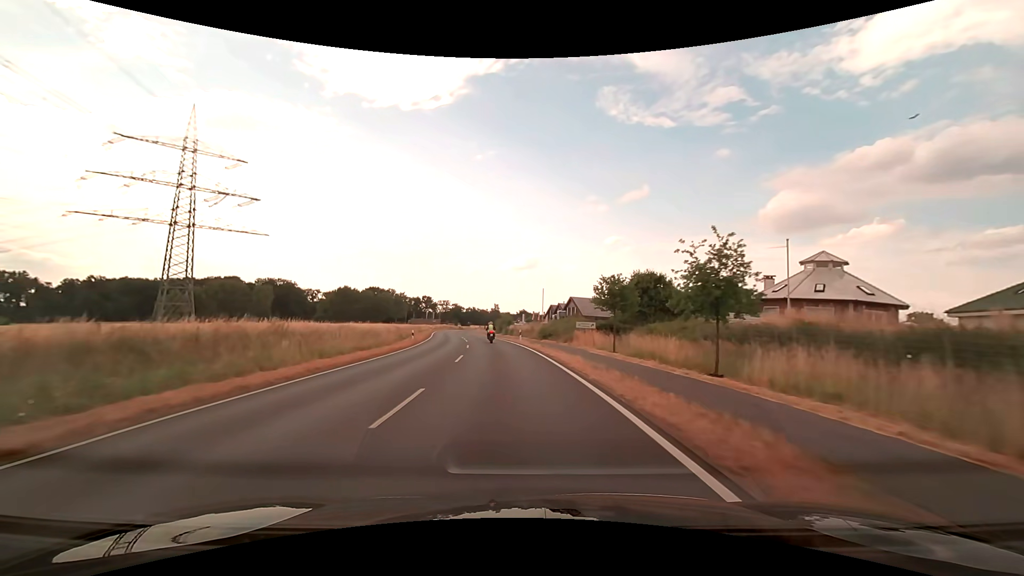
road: secondary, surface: asphalt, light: Day
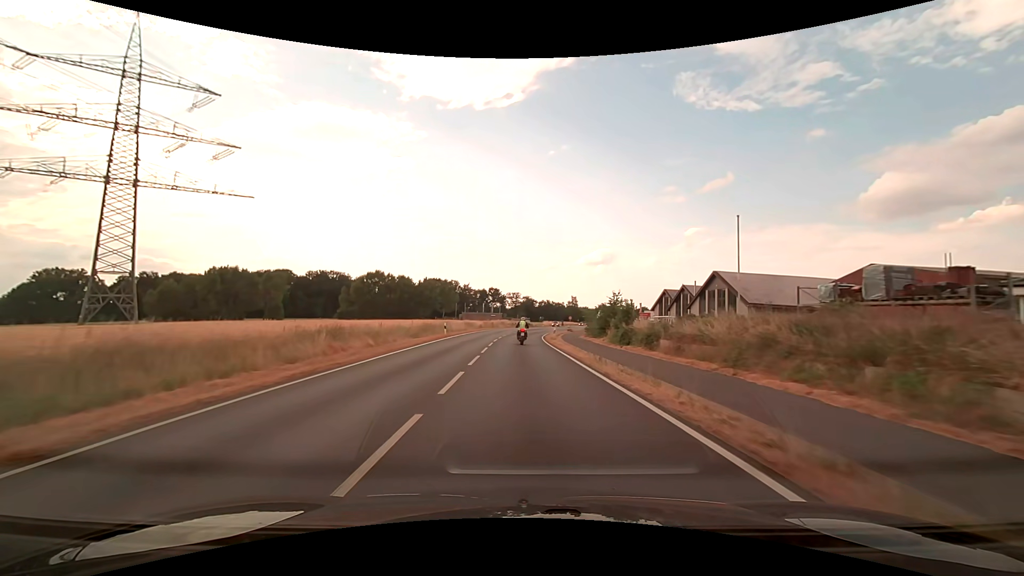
(-4.3, +51.3) m; -8°
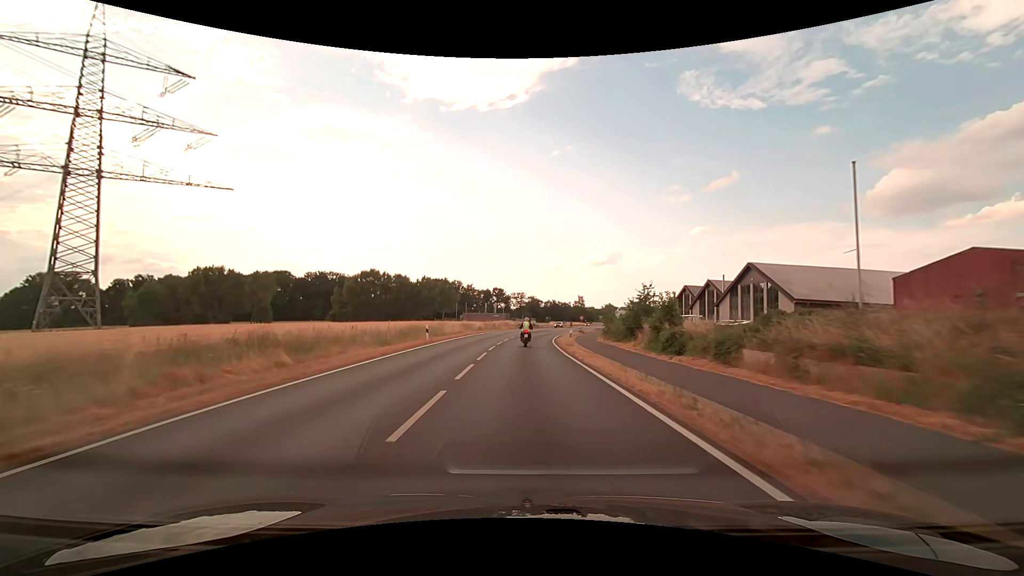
(-0.1, +9.4) m; -1°
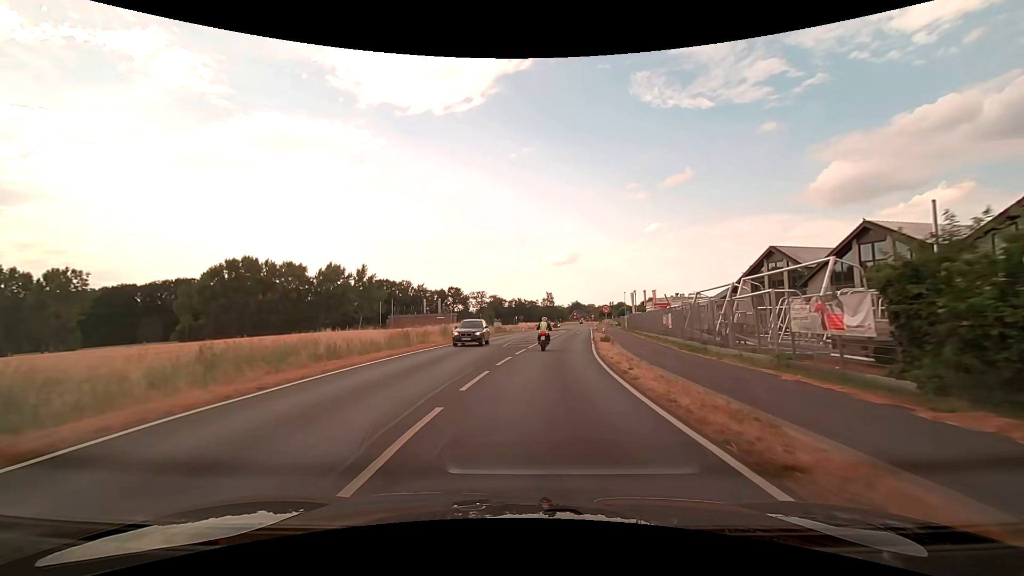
(+0.5, +43.5) m; +4°
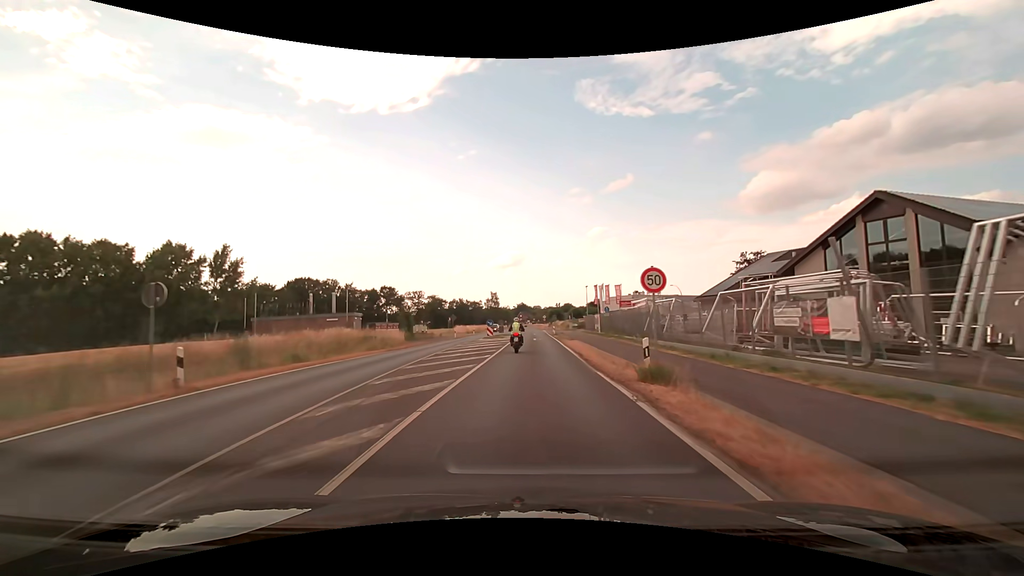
(+1.3, +24.5) m; +6°
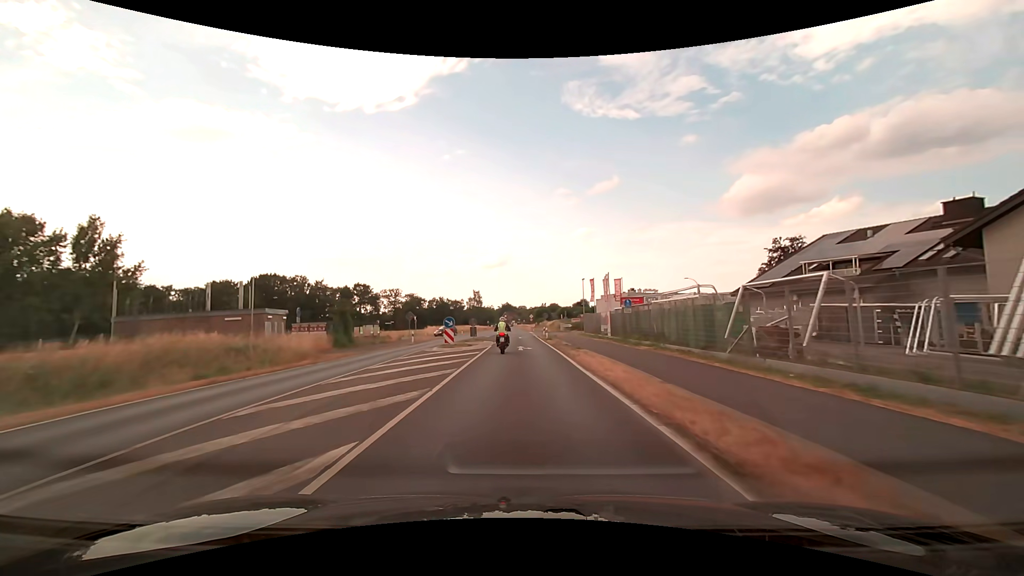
(+0.3, +16.0) m; +2°
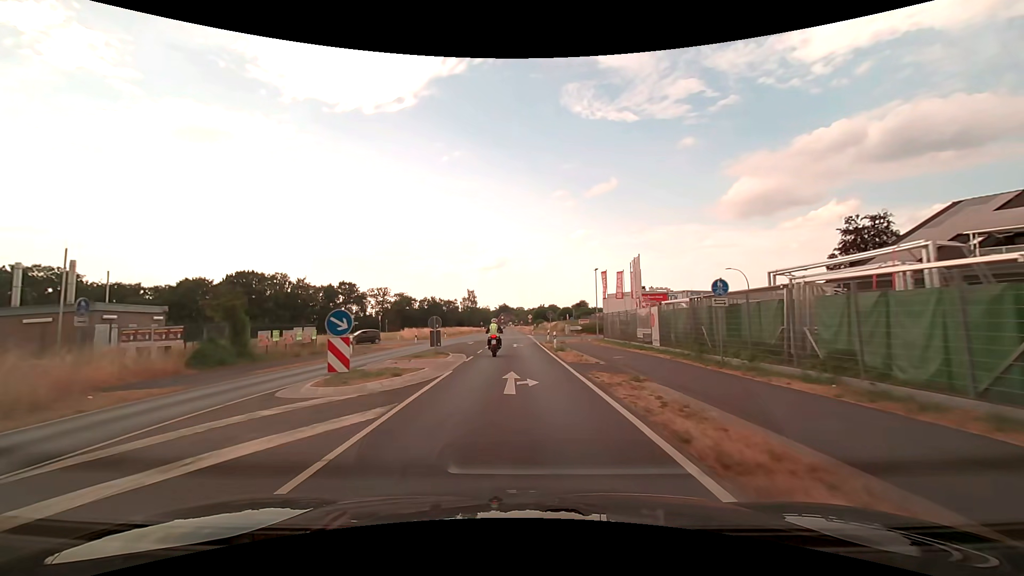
(+0.1, +15.6) m; 0°
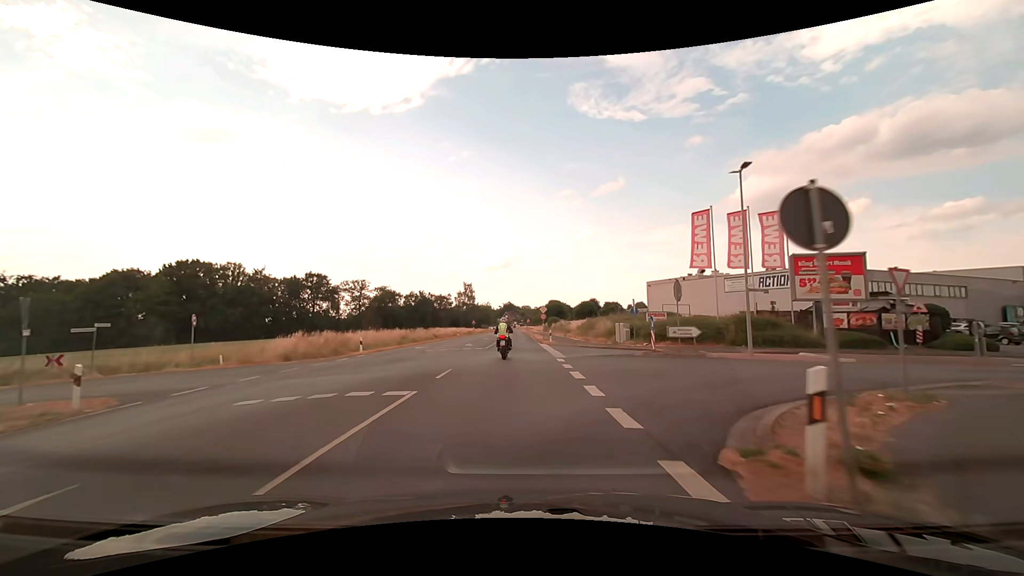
(-0.3, +38.2) m; -1°
(0, +10) (0, +20) (0, +30) (0, +40) (0, +50) (-1, +60) (-1, +70) (-1, +80) (-1, +90) (-2, +100) m
